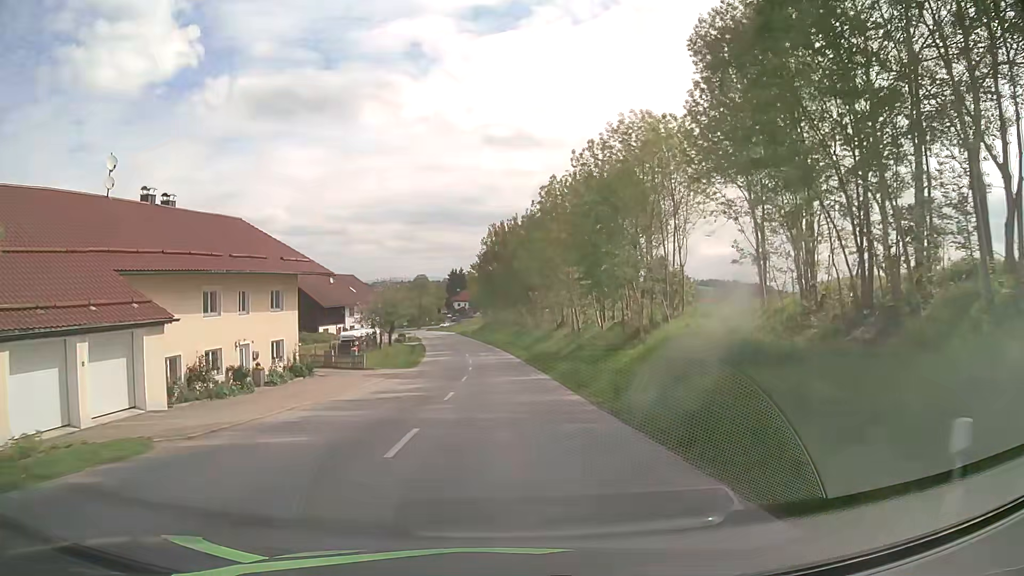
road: tertiary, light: Day
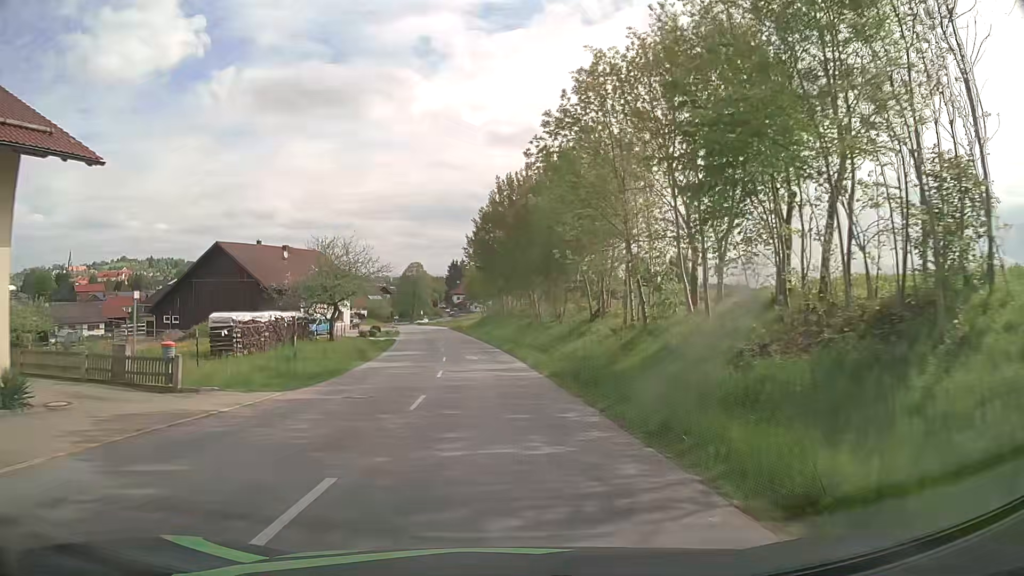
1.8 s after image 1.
(0.0, +22.9) m; 0°
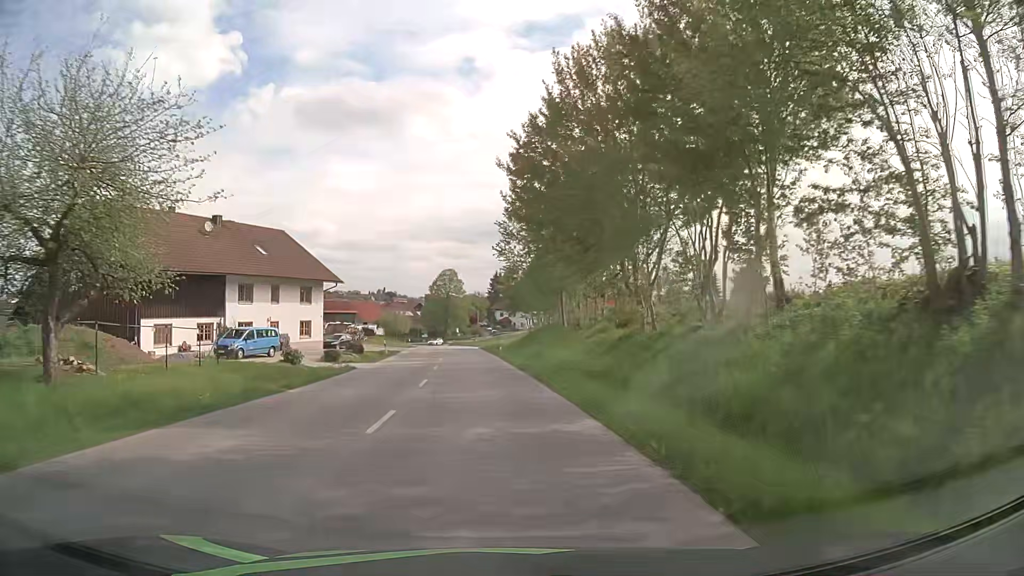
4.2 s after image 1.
(-0.9, +30.6) m; -3°
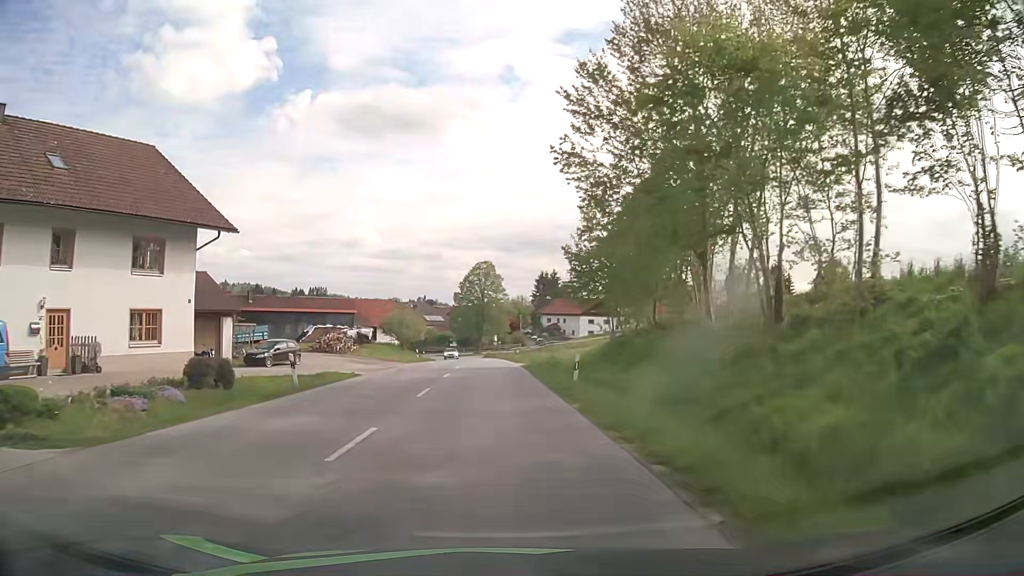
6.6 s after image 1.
(-1.2, +29.5) m; -4°
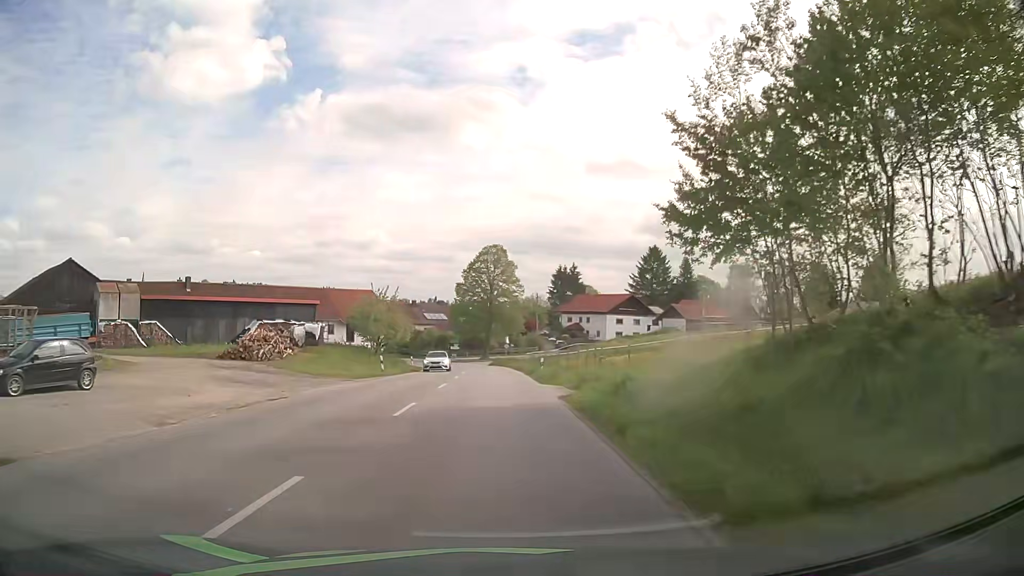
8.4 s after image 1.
(-0.2, +22.1) m; -1°
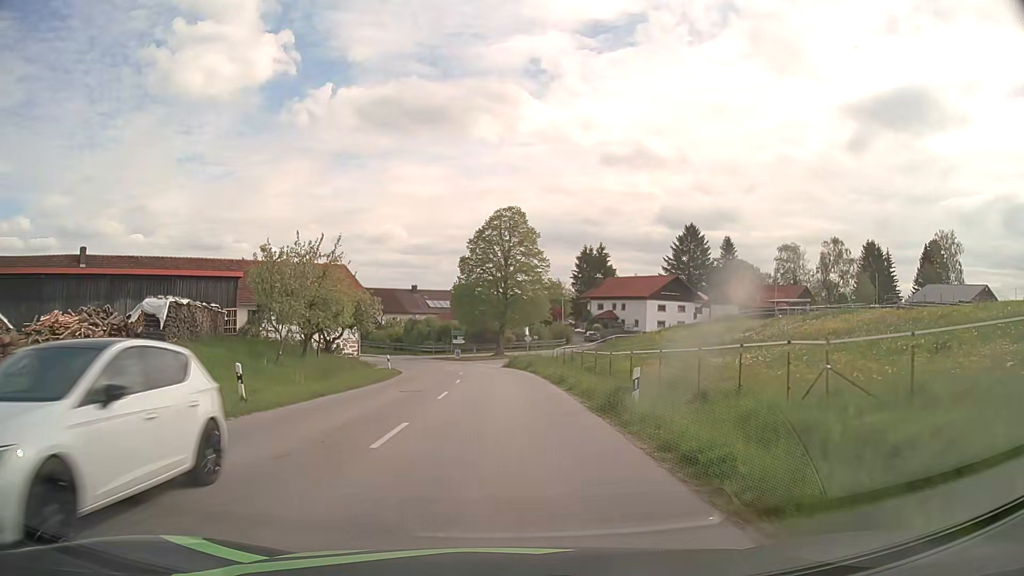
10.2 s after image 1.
(-0.2, +22.1) m; -1°
